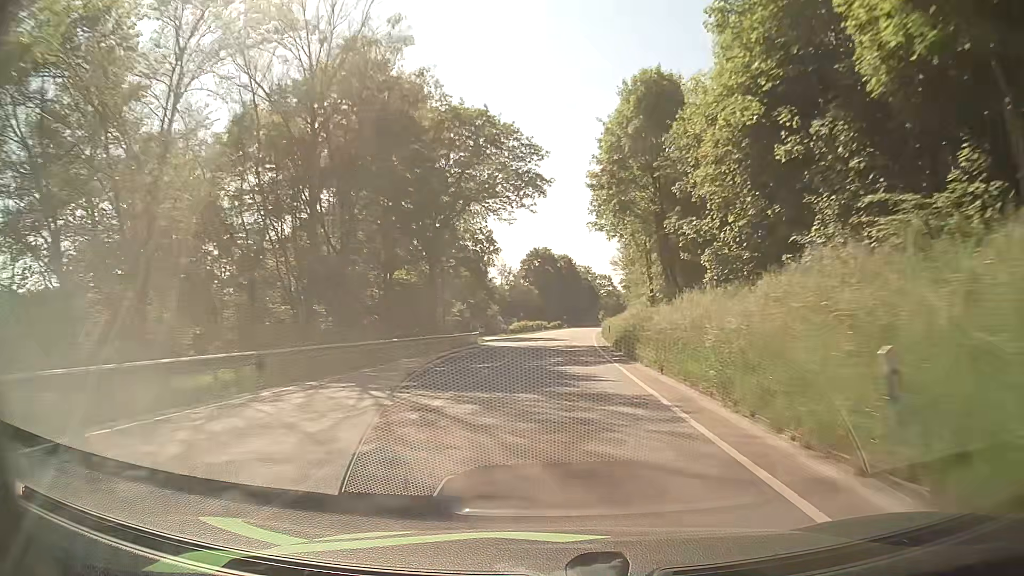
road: primary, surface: asphalt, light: Day
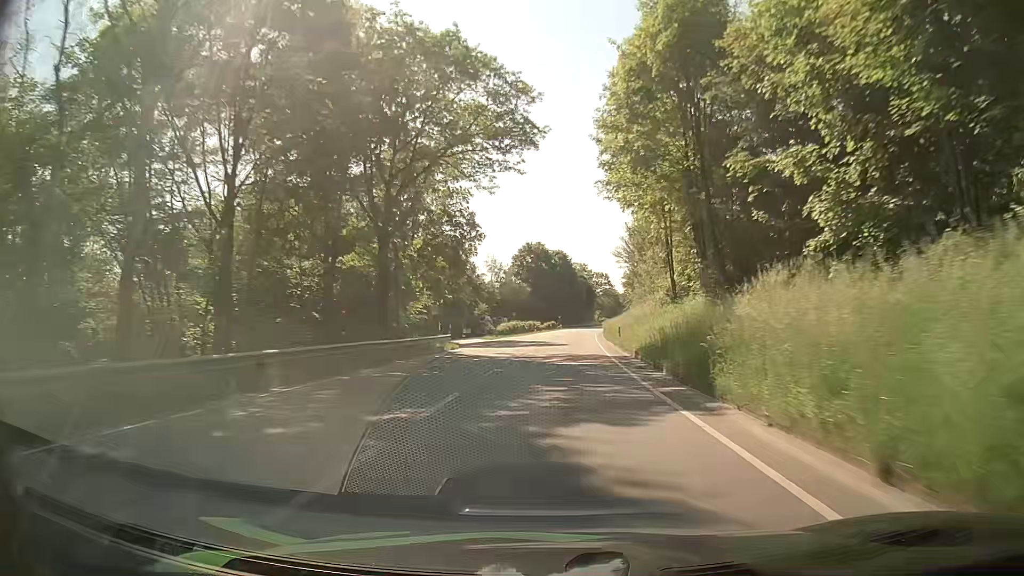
(+0.1, +12.4) m; +1°
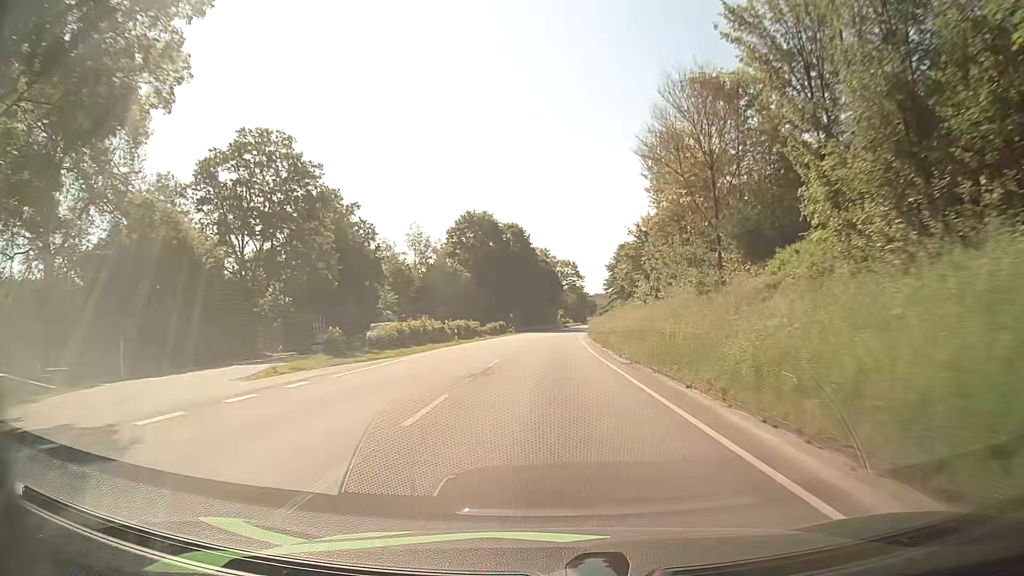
(+1.4, +49.6) m; +4°
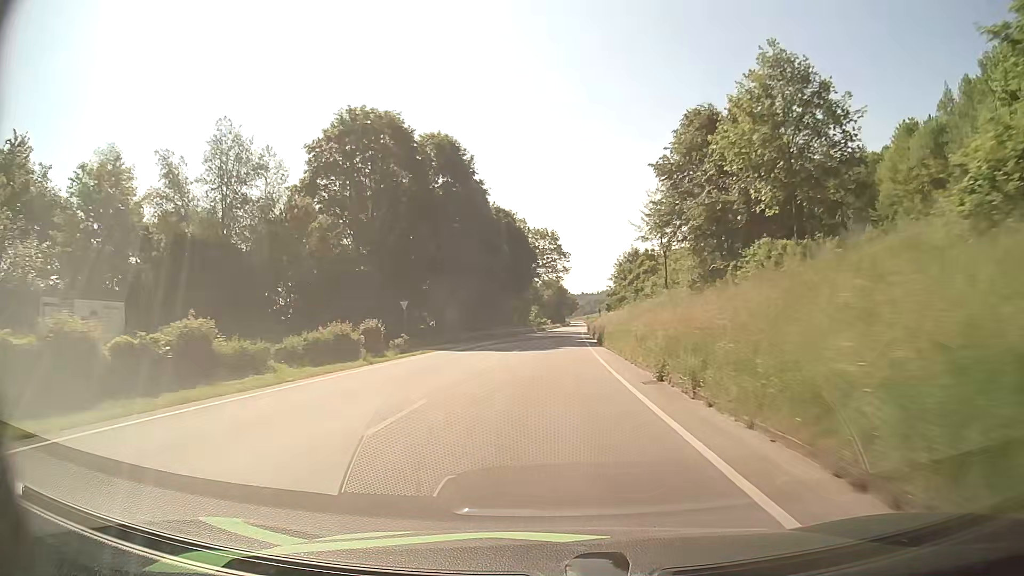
(+1.3, +62.0) m; +2°
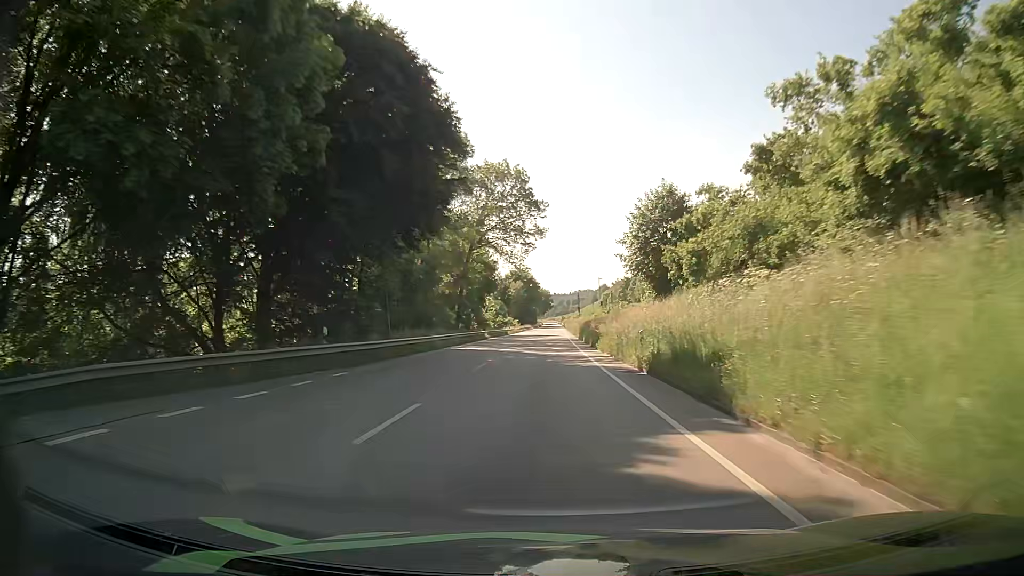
(+0.8, +49.6) m; +2°
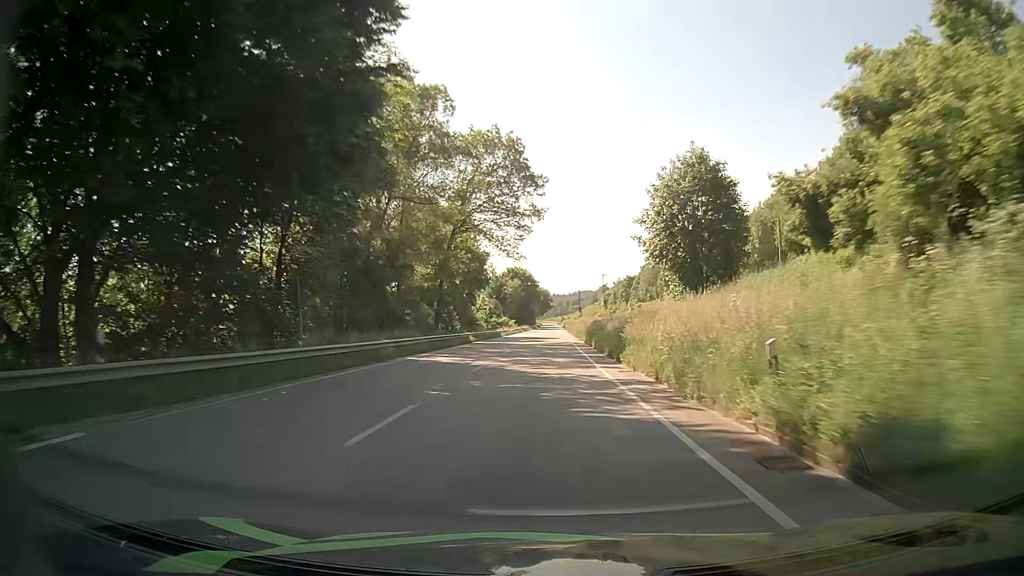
(0.0, +12.4) m; +1°
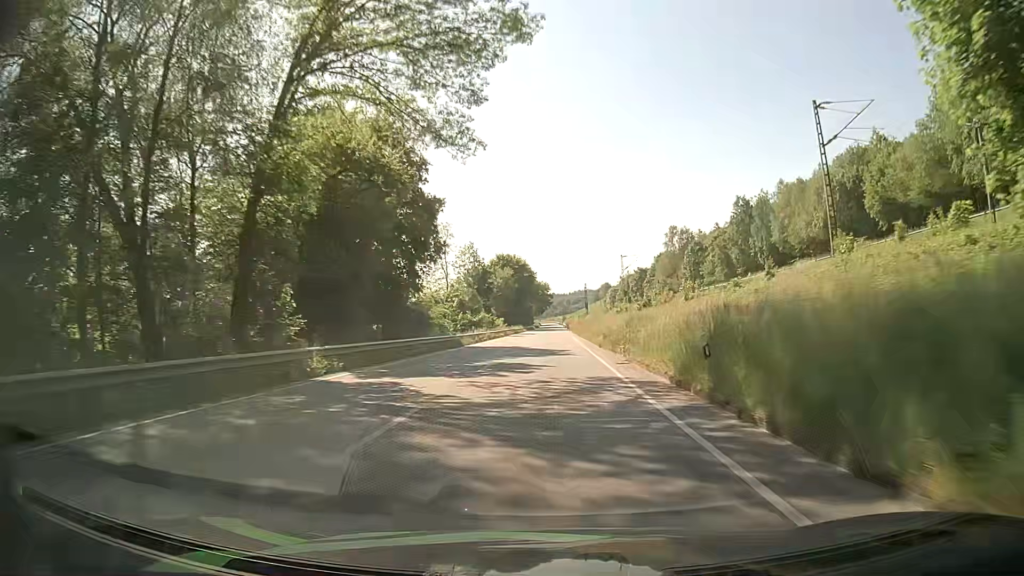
(-0.2, +37.2) m; -1°
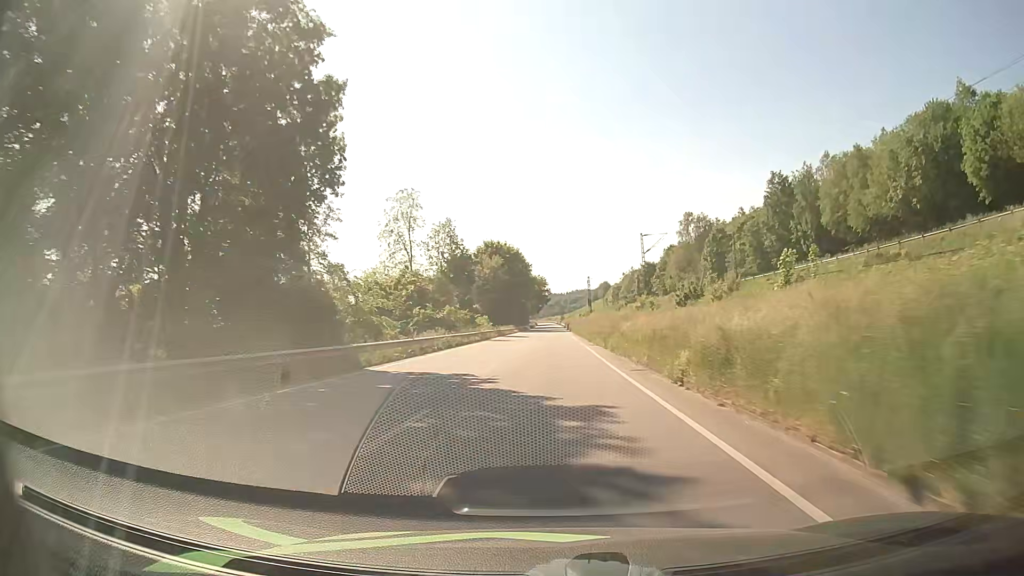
(+0.1, +24.7) m; 0°
(0, +10) (0, +20) (0, +30) (0, +40) (+1, +50) (+1, +60) (+1, +70) (+1, +80) (+1, +90) (+1, +100) m
